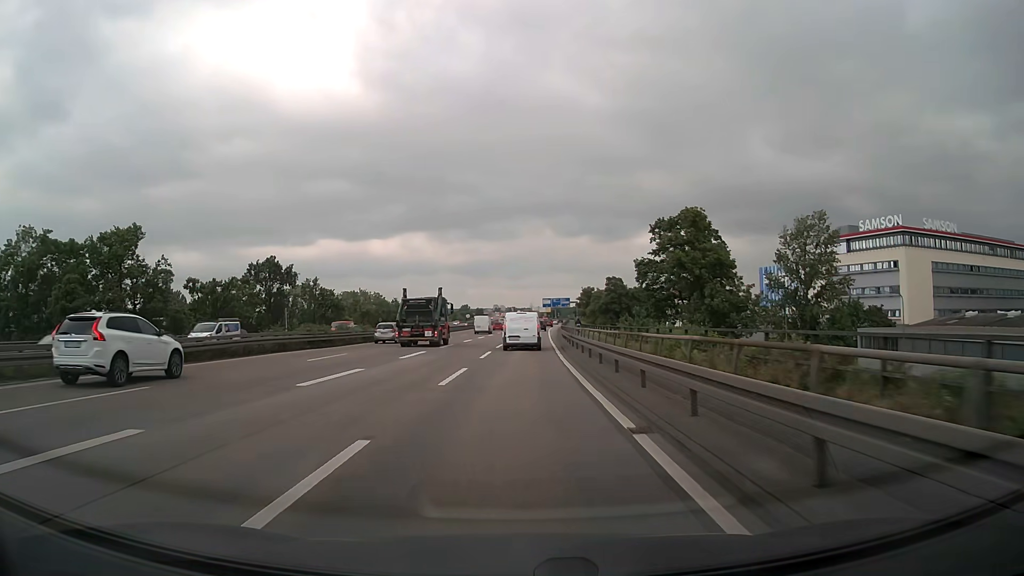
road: motorway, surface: asphalt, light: Day
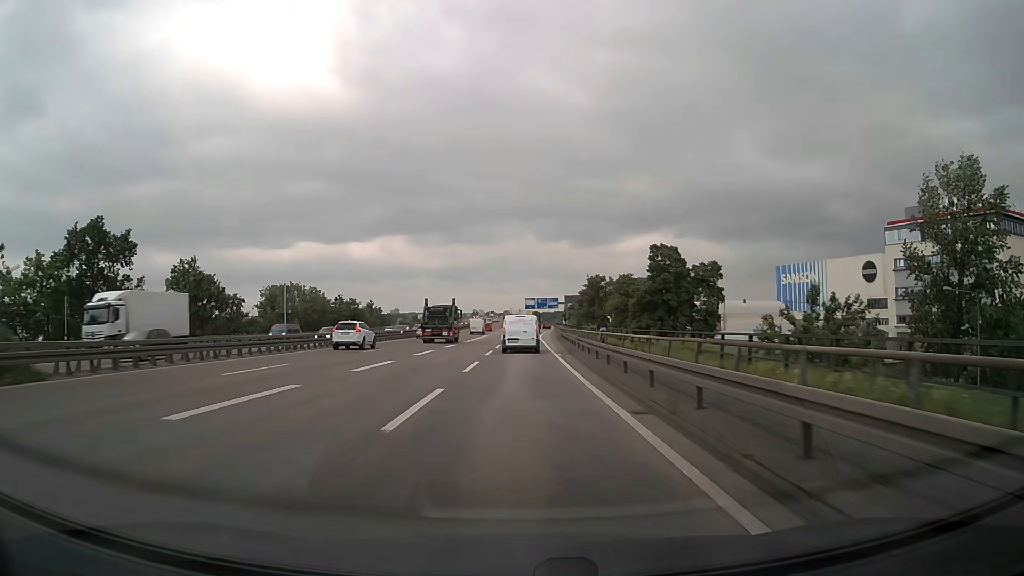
(+0.7, +43.3) m; +2°
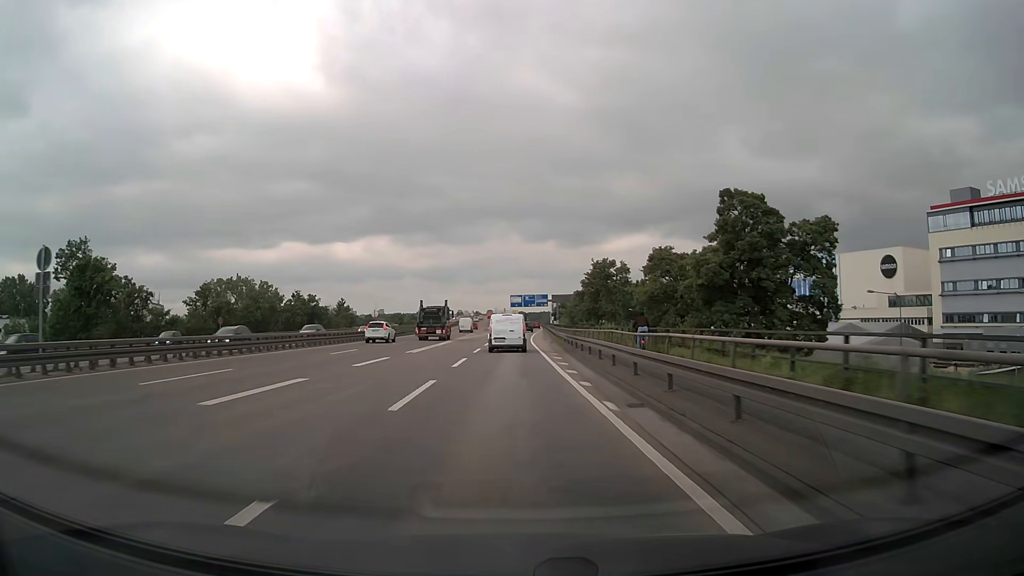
(+0.2, +21.9) m; +1°
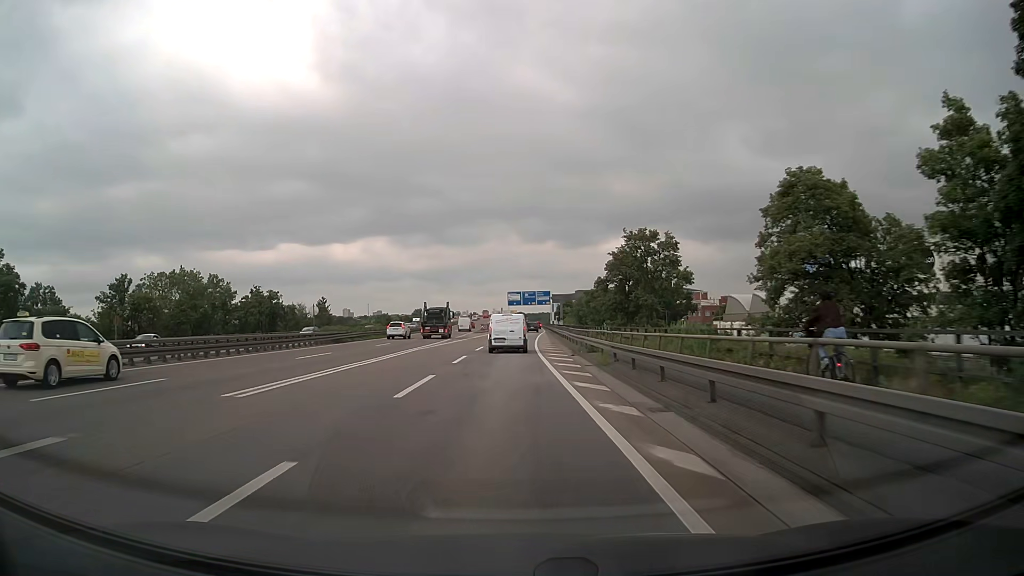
(+0.1, +22.1) m; 0°
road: motorway_link
